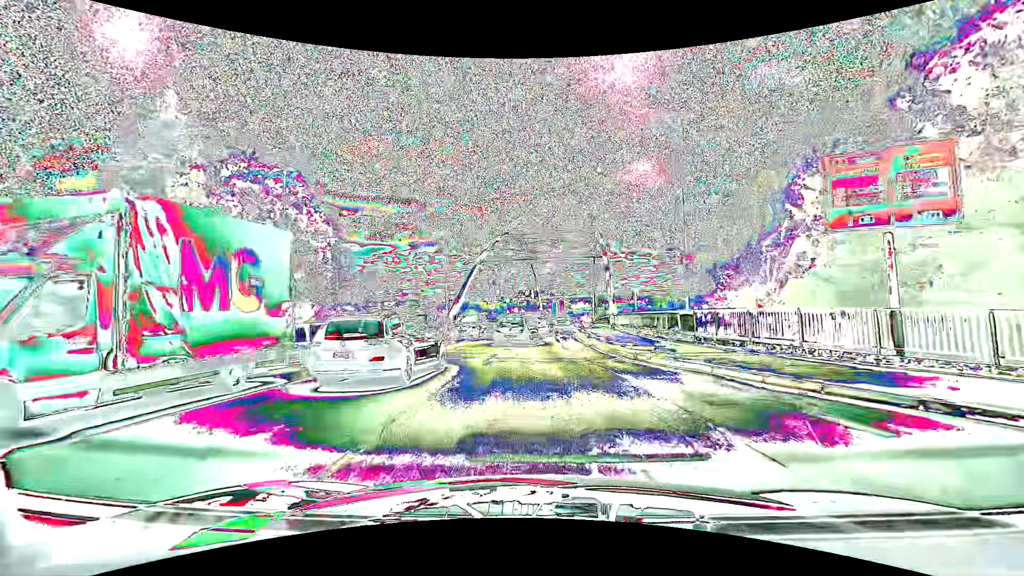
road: primary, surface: asphalt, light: Day
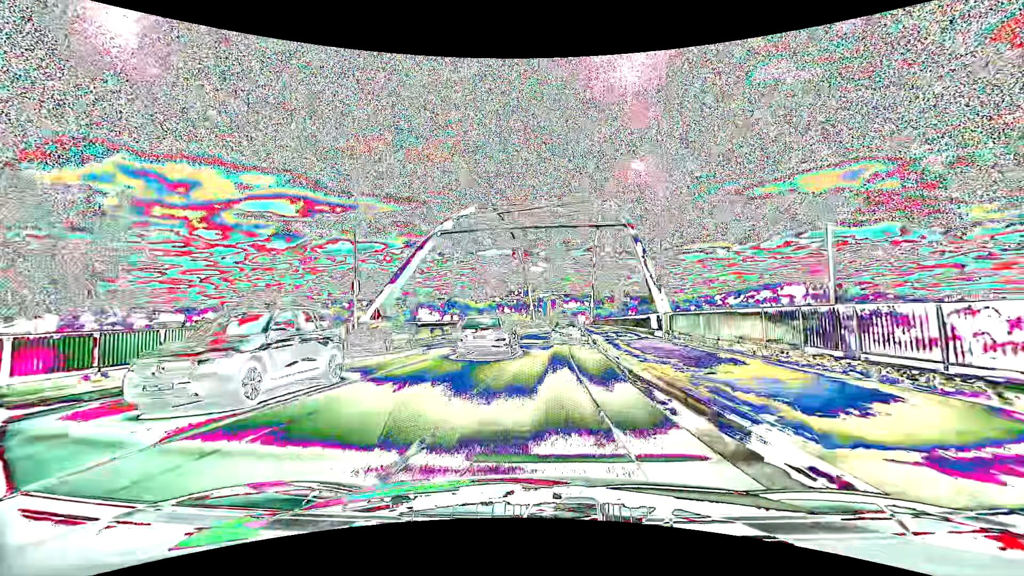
(+0.1, +23.8) m; +1°
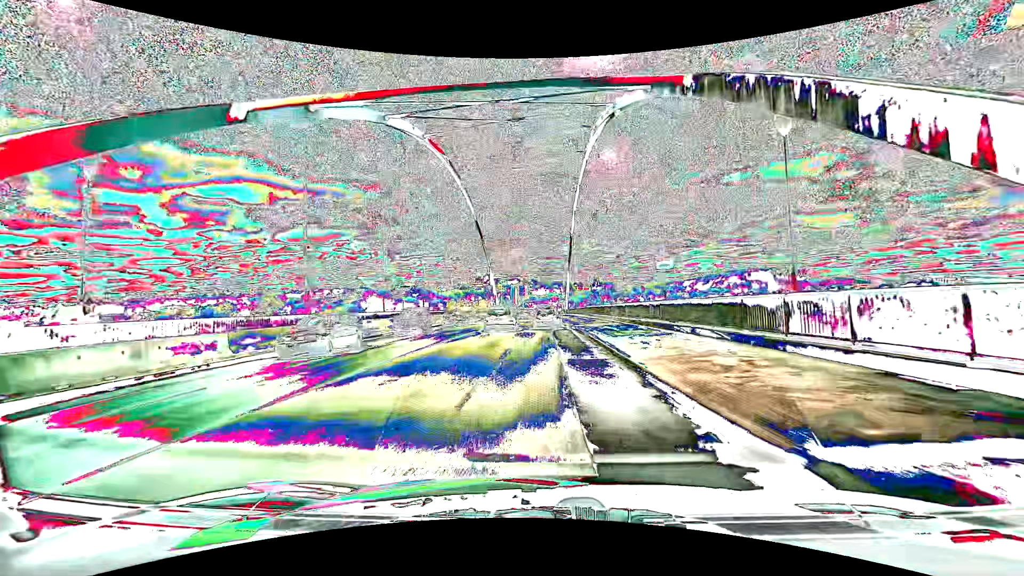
(+1.0, +26.0) m; +3°
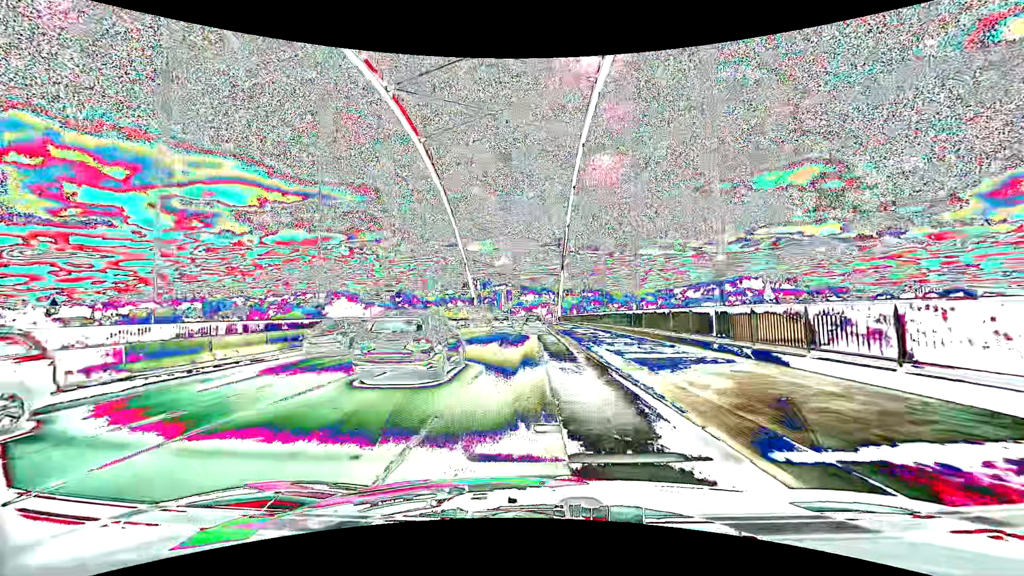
(+0.3, +21.0) m; +2°
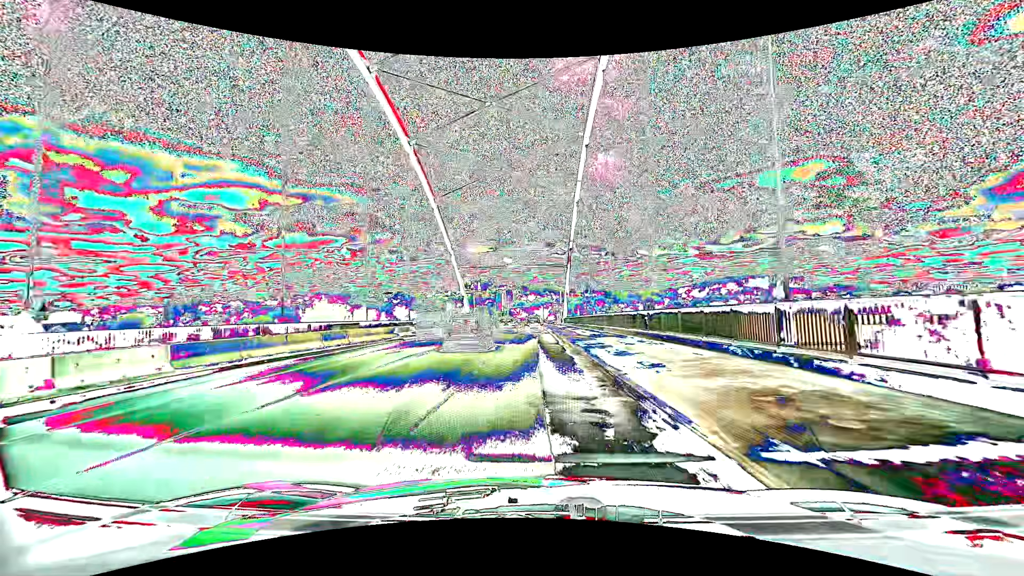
(-0.2, +16.0) m; -1°
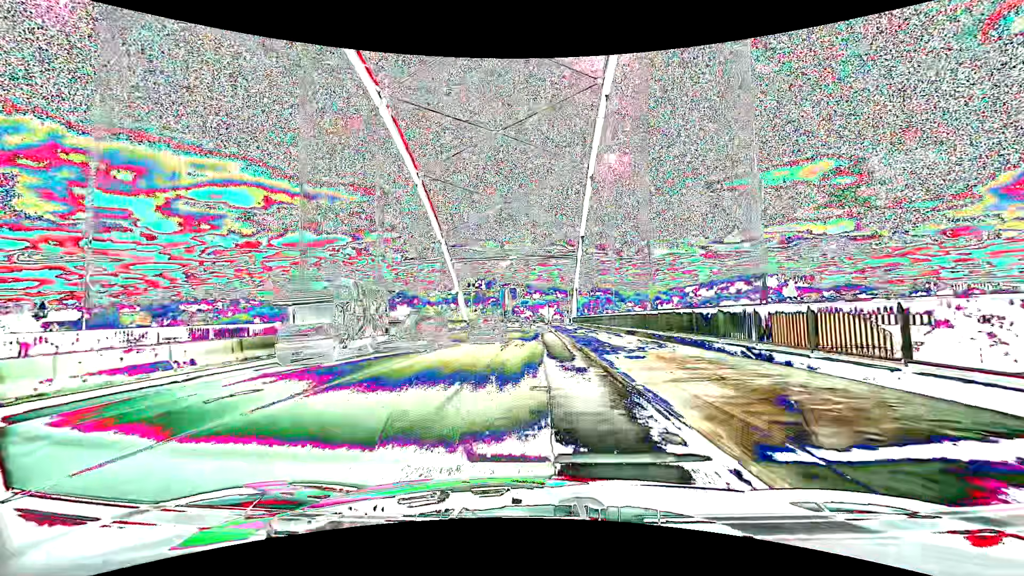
(-0.1, +10.8) m; 0°
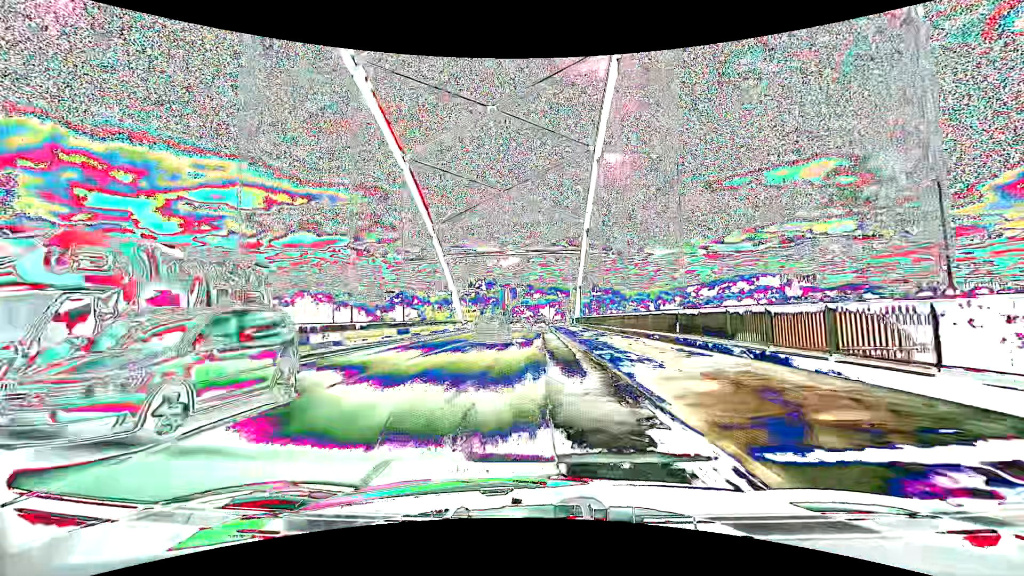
(0.0, +5.4) m; -1°
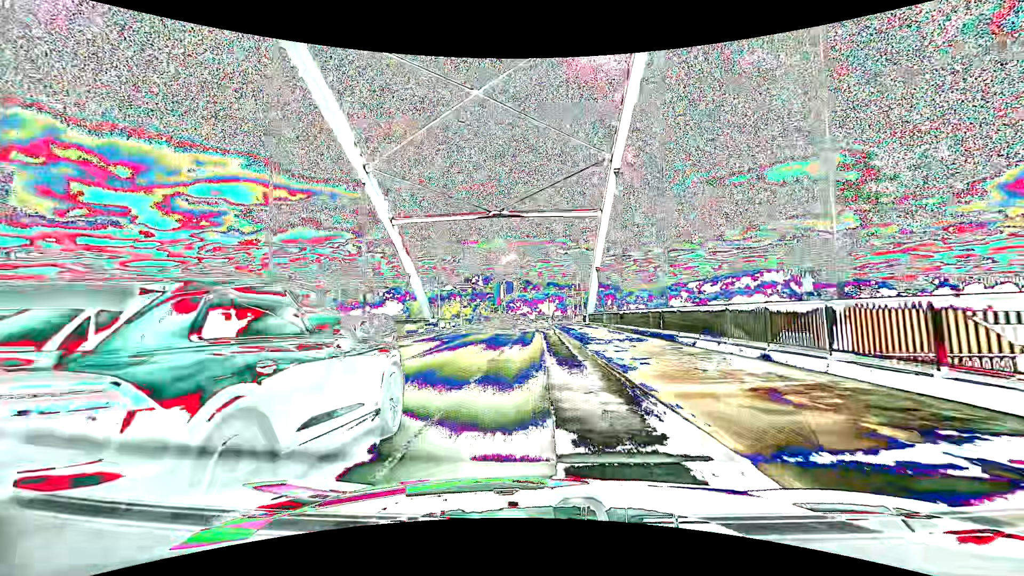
(+0.2, +21.7) m; +1°
(0, +10) (0, +20) (0, +30) (0, +40) (0, +50) (0, +60) (0, +70) (0, +80) (+1, +90) (+2, +100) m
